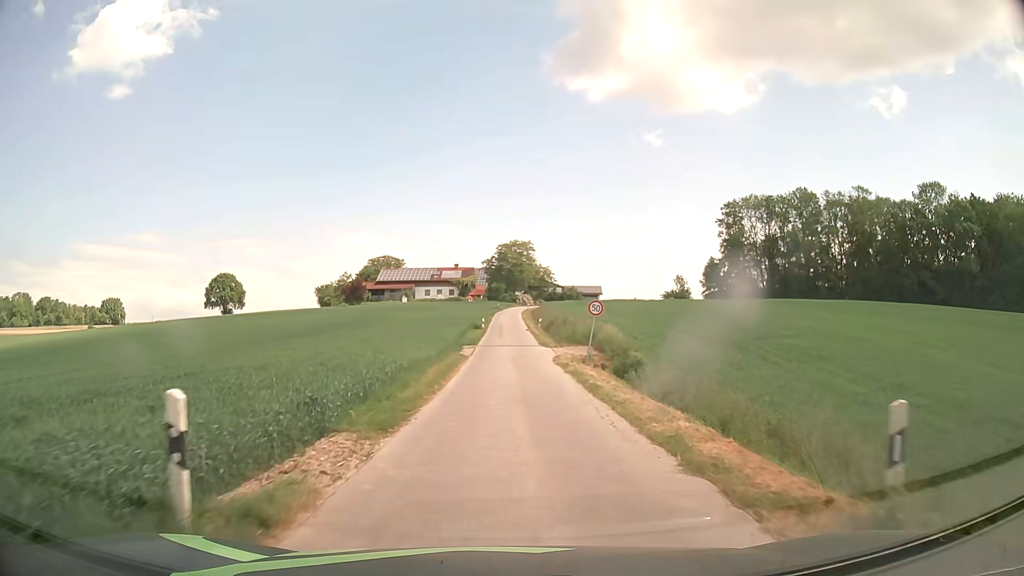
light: Day
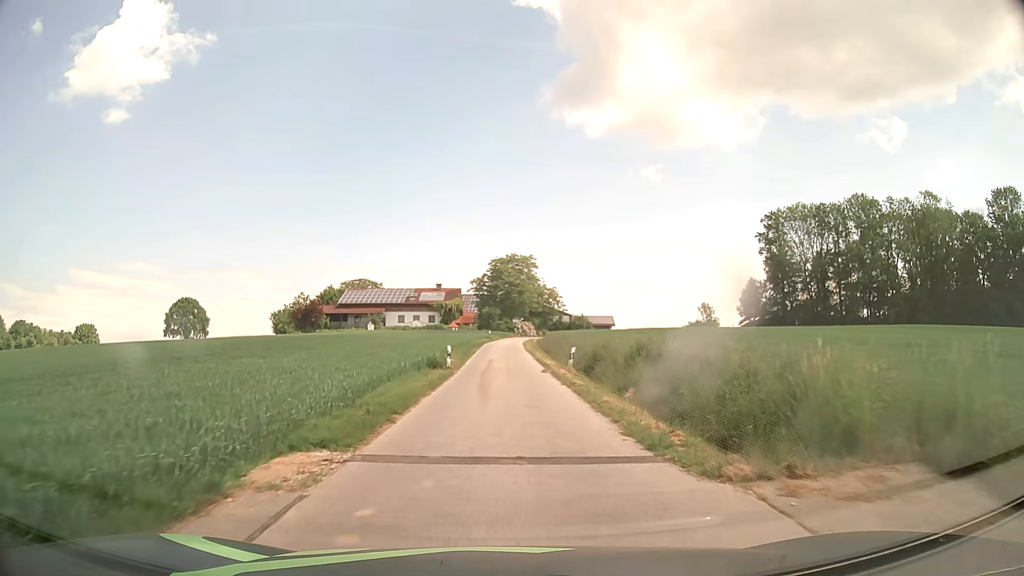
(+0.2, +29.6) m; +1°
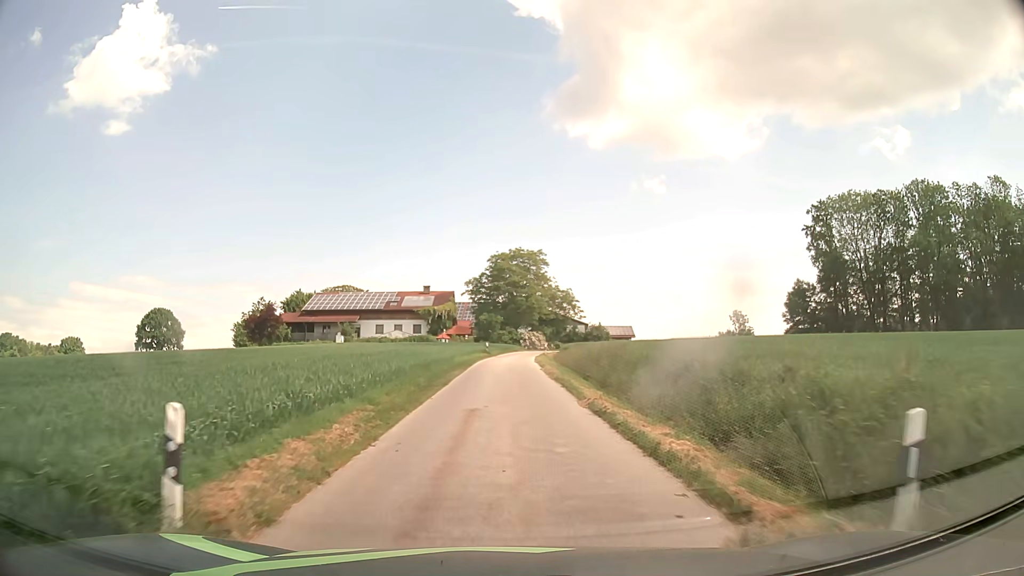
(0.0, +21.5) m; 0°
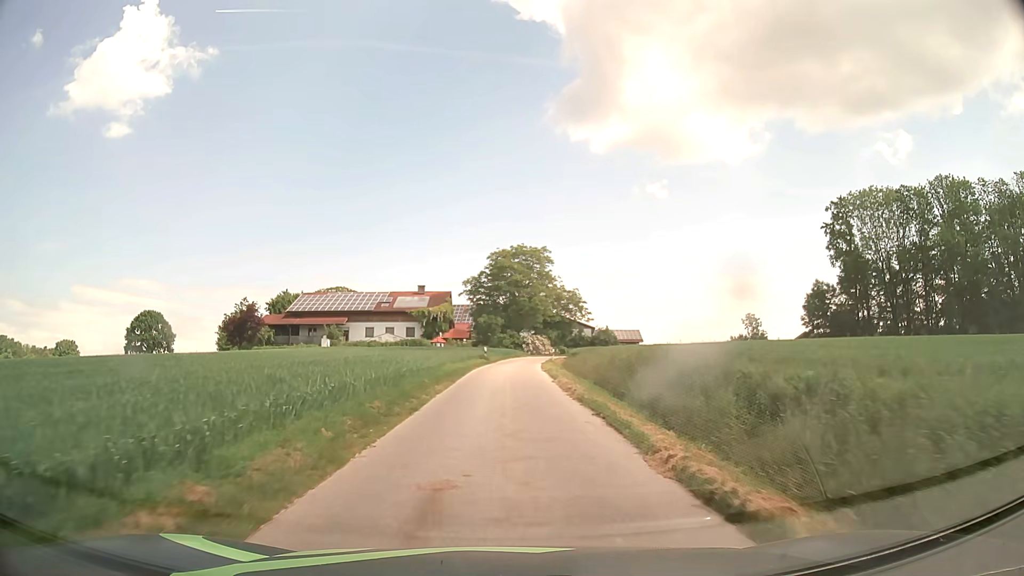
(0.0, +7.2) m; 0°
(0, +10) (0, +20) (0, +30) (0, +40) (+1, +50) (+3, +60) (+5, +70) (+8, +79) (+12, +88) (+16, +98) m
